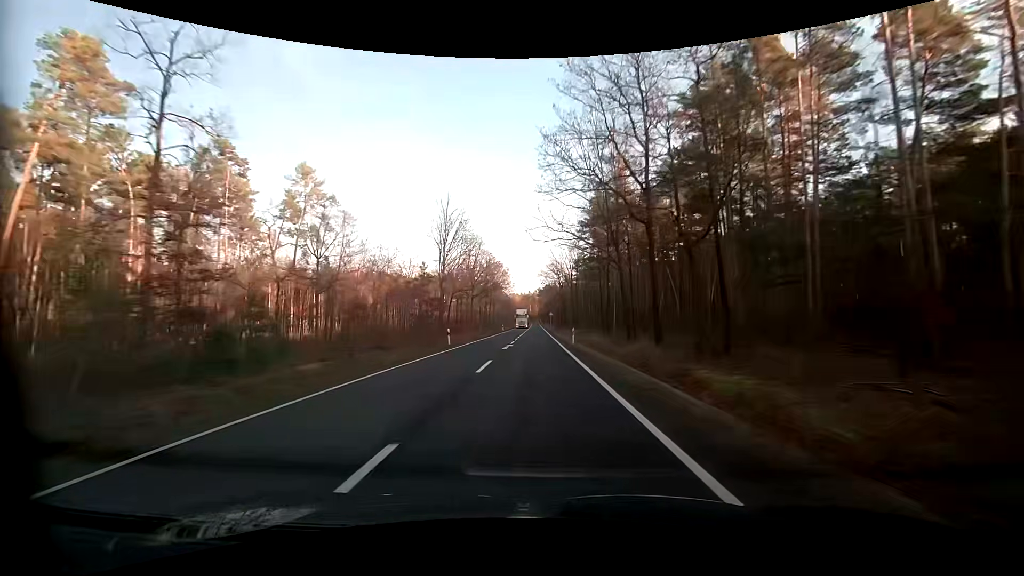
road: primary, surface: asphalt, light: Day
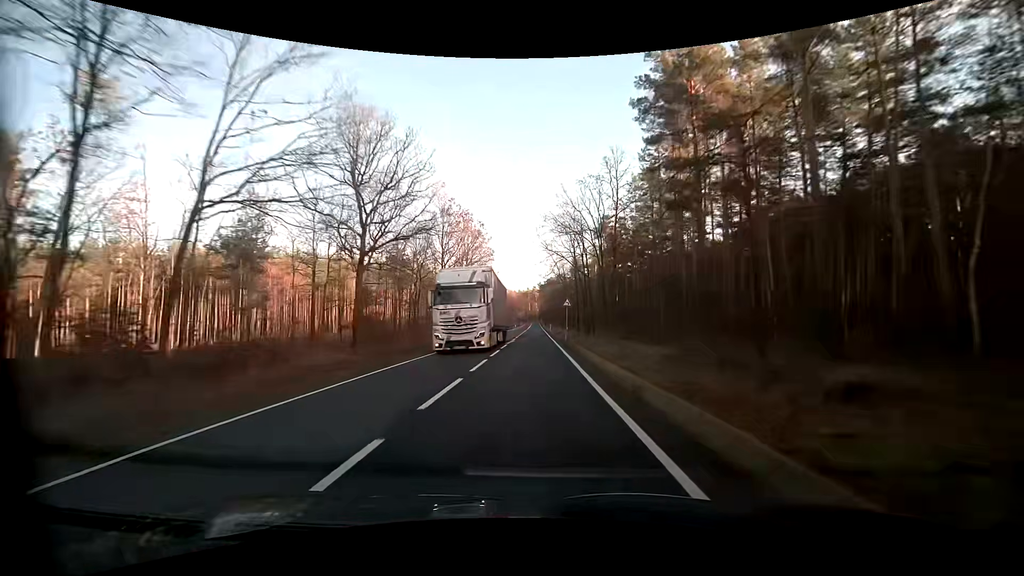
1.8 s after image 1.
(-0.1, +47.7) m; 0°
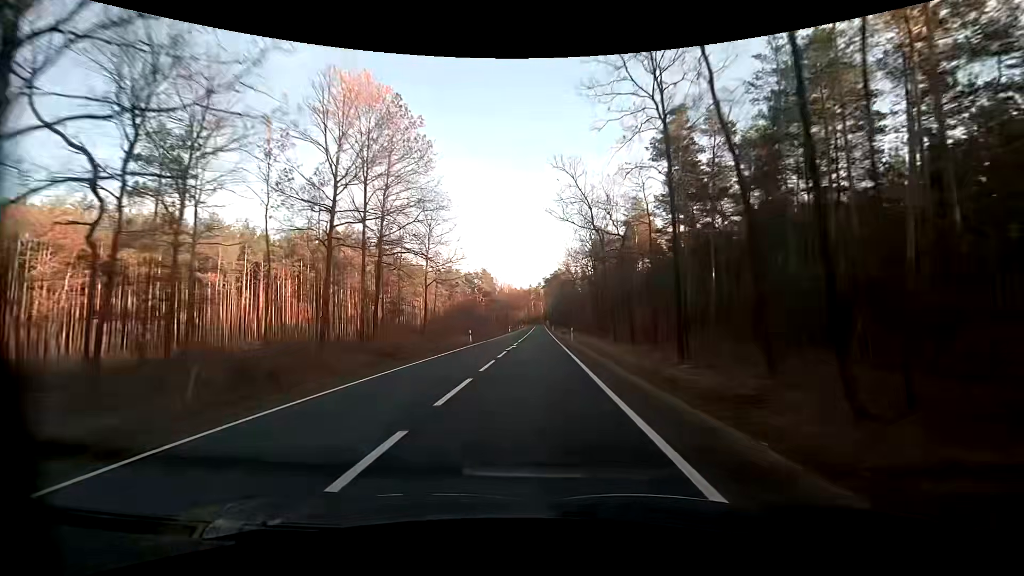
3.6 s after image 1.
(-0.3, +47.5) m; -1°
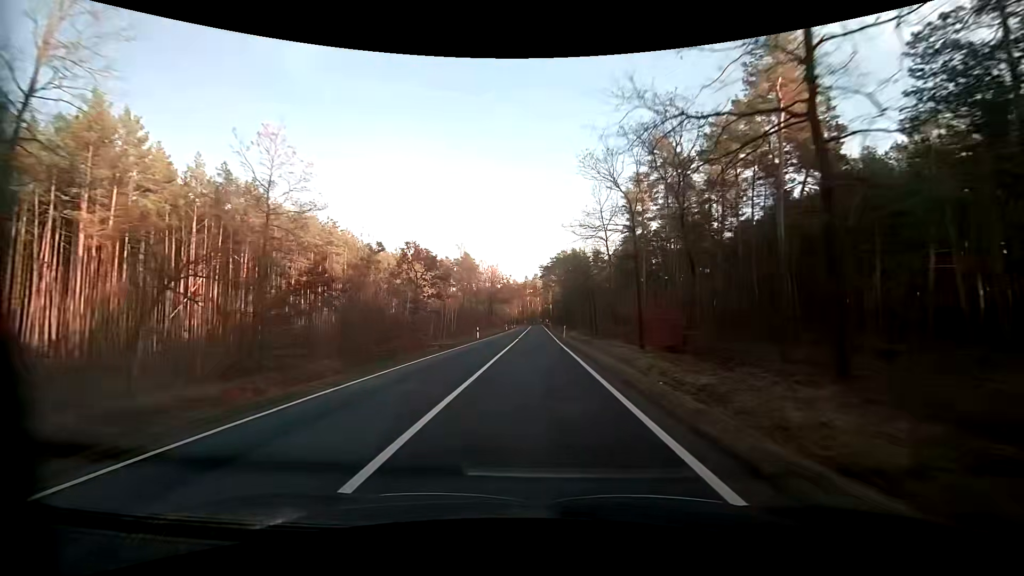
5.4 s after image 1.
(+0.2, +47.3) m; 0°
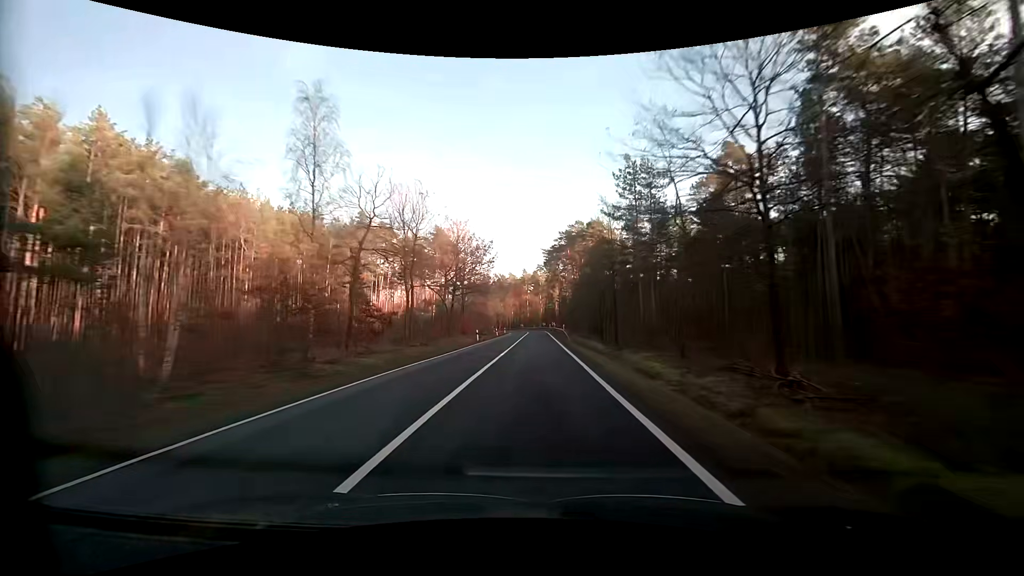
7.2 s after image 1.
(+0.2, +47.0) m; 0°
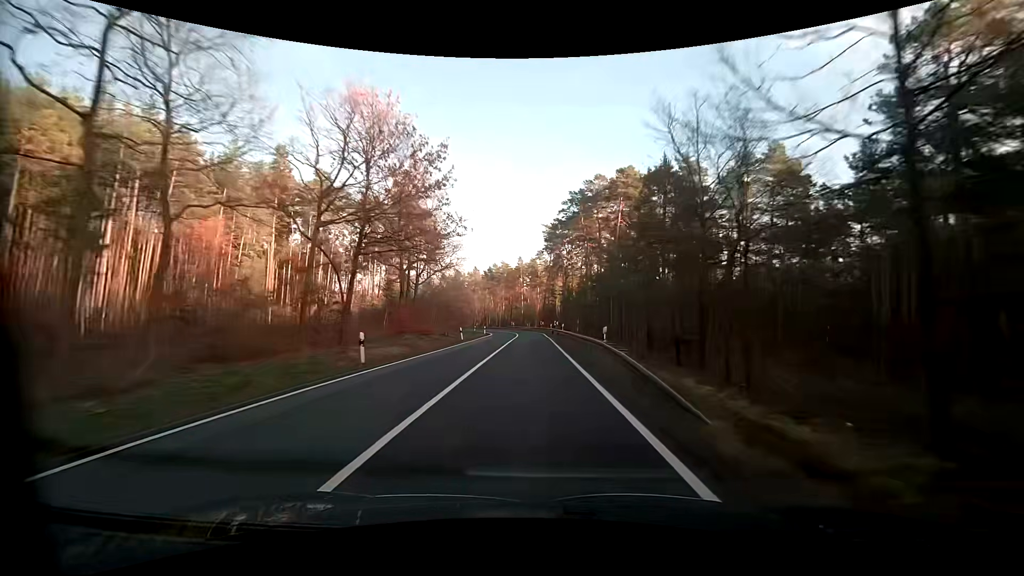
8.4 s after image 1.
(0.0, +31.0) m; 0°
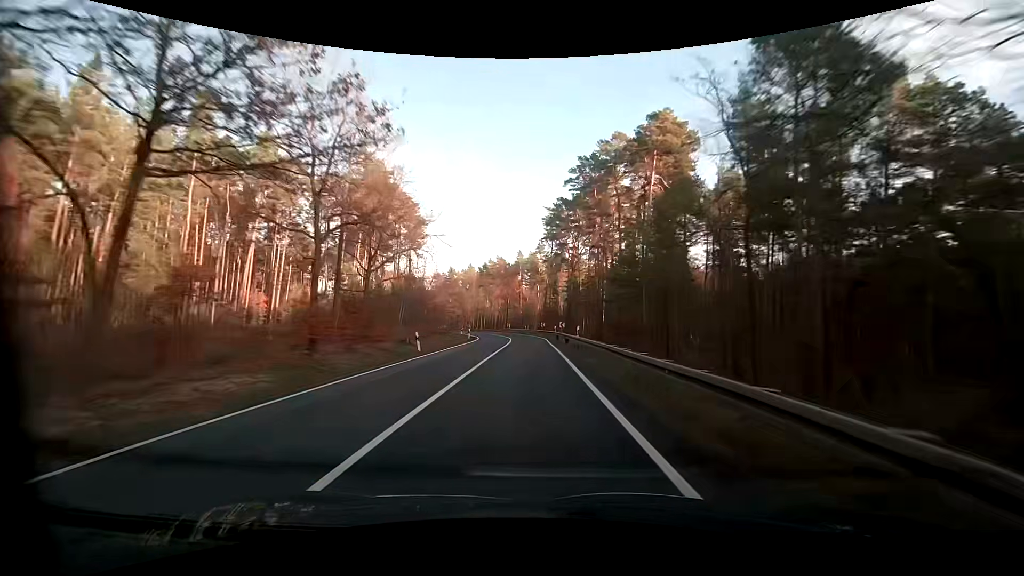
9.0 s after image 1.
(0.0, +15.4) m; 0°
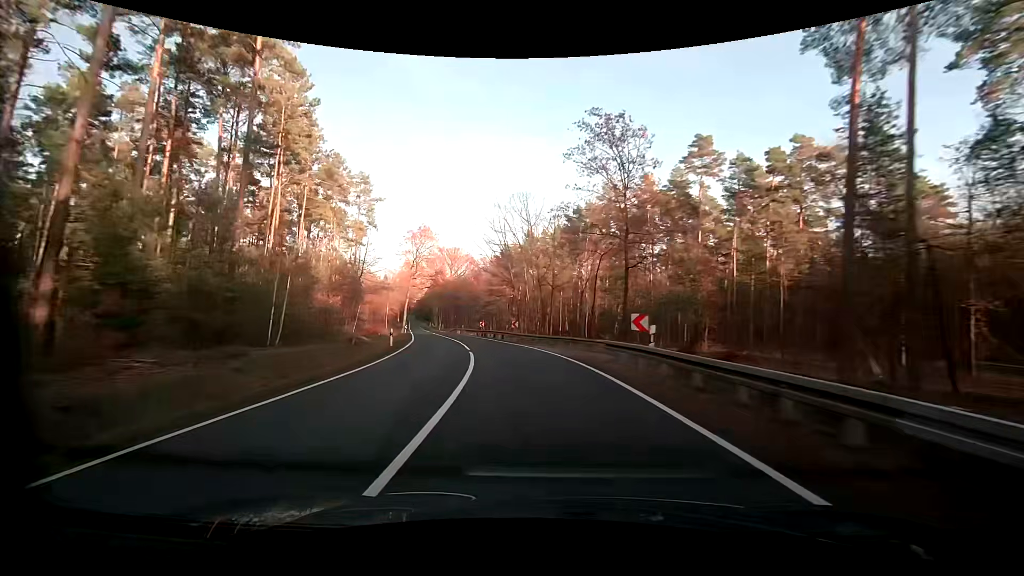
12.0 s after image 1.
(-4.2, +72.0) m; -12°
(0, +10) (-1, +20) (-3, +30) (-5, +40) (-8, +49) (-10, +59) (-13, +69) (-15, +78) (-18, +88) (-20, +98) m
